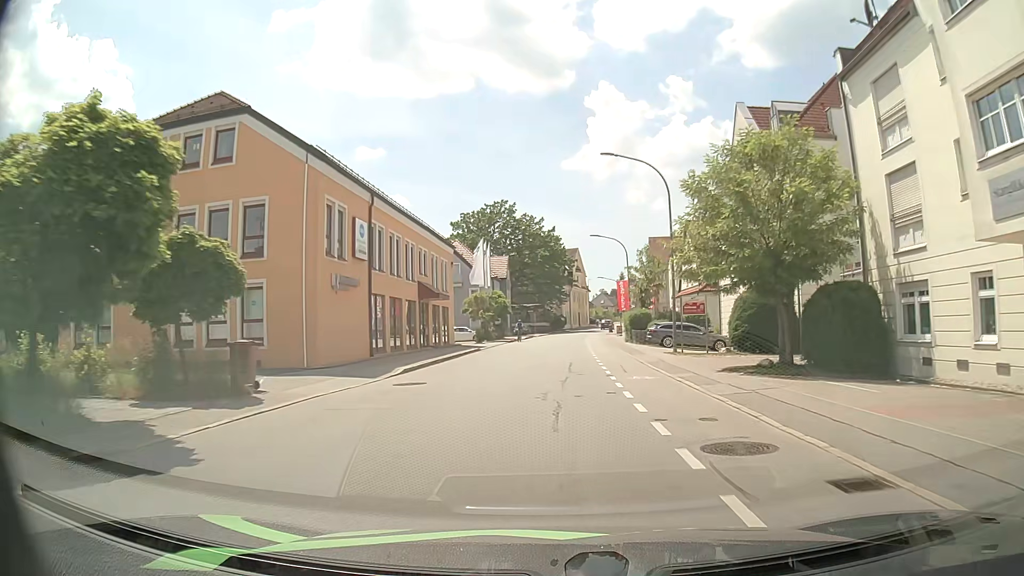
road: tertiary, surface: asphalt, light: Day
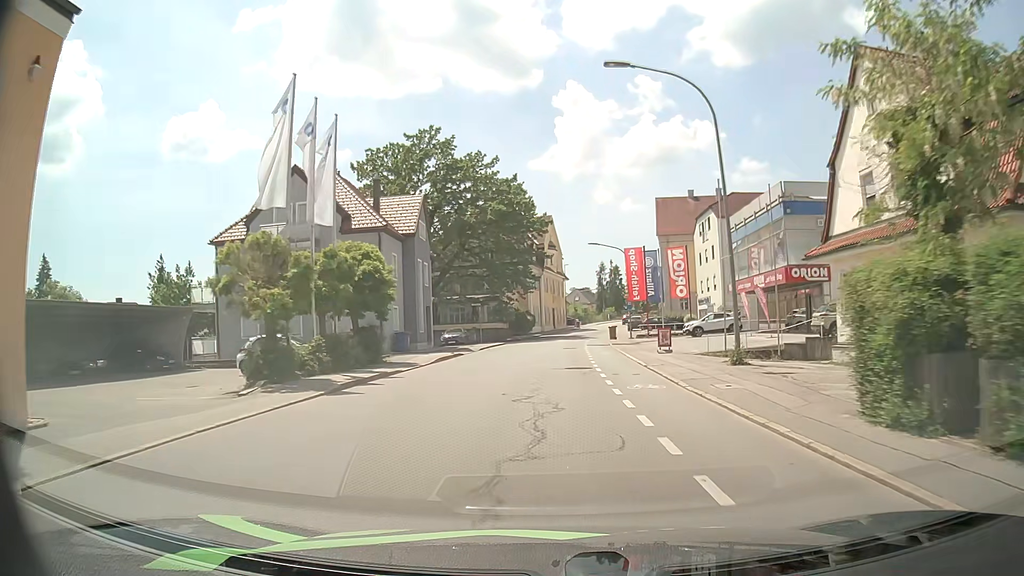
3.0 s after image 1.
(+0.9, +39.7) m; +3°
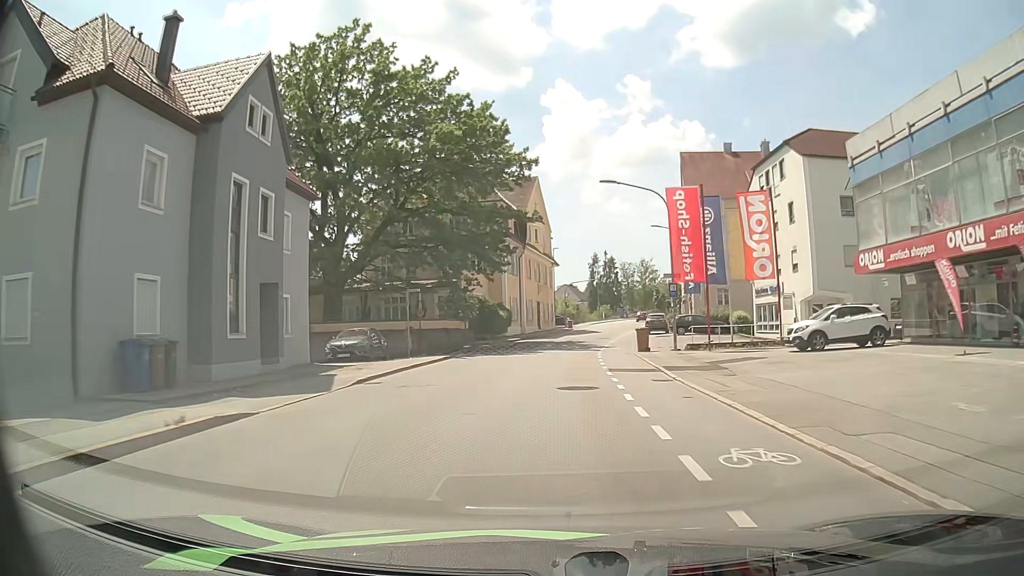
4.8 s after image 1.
(+0.2, +23.5) m; +1°
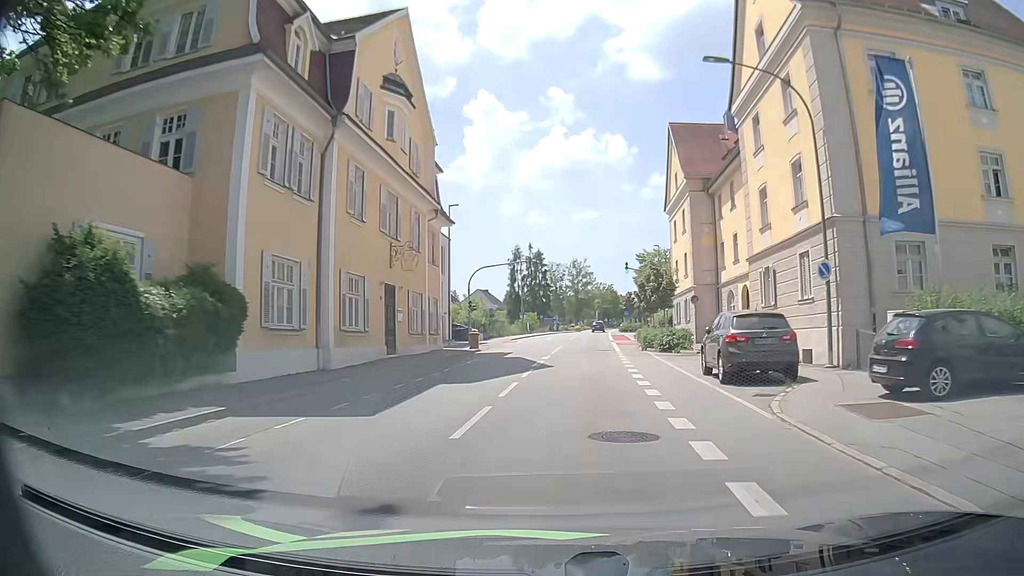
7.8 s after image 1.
(+1.6, +38.3) m; +8°
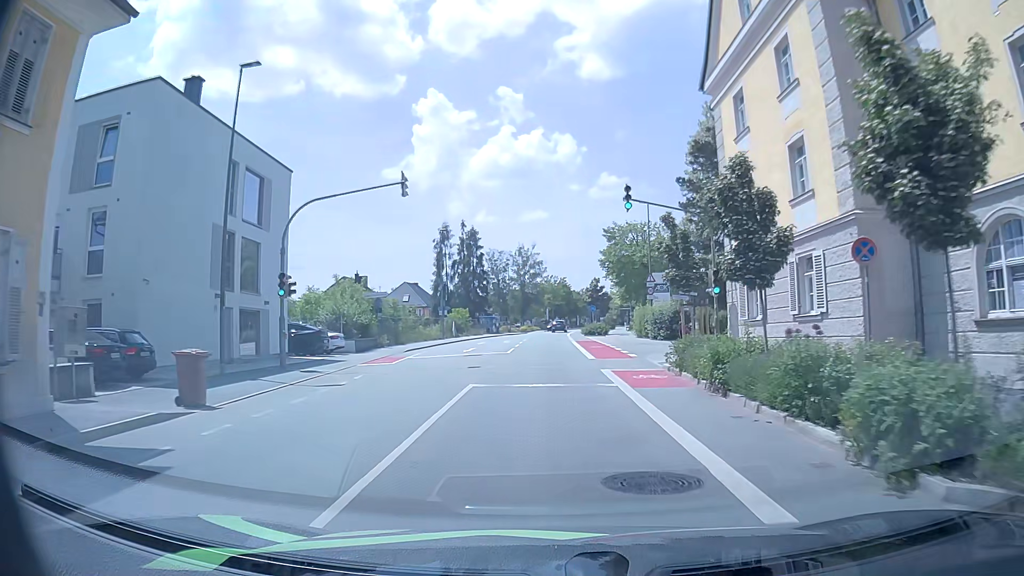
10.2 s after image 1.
(+1.1, +28.4) m; +3°
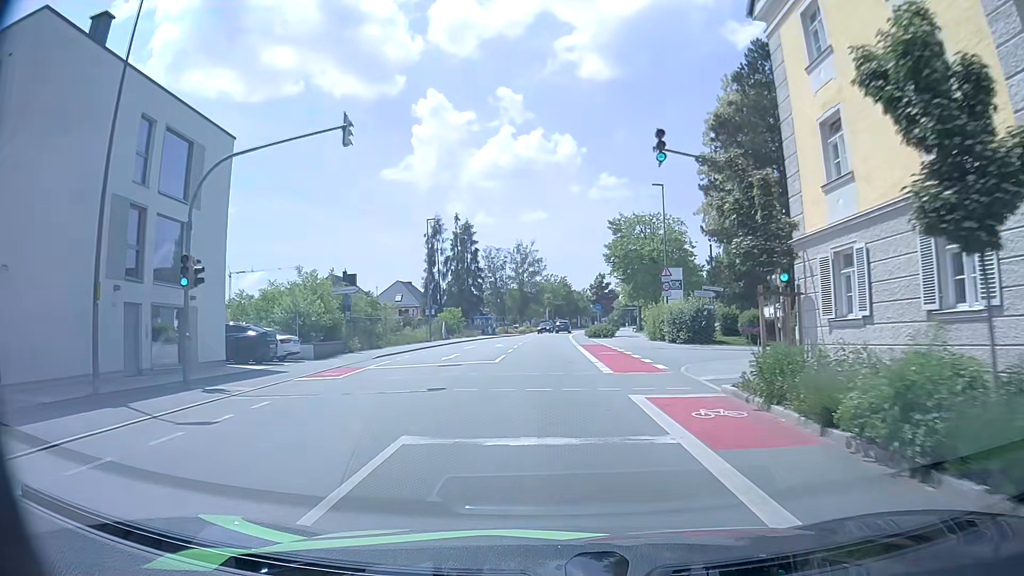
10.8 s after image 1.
(0.0, +6.8) m; +1°
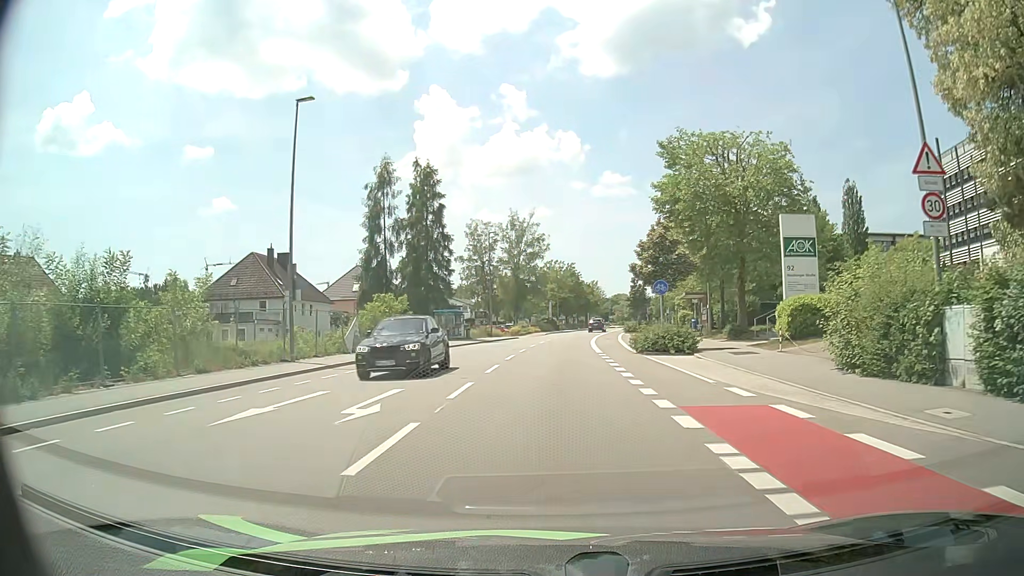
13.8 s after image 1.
(-0.2, +31.1) m; 0°
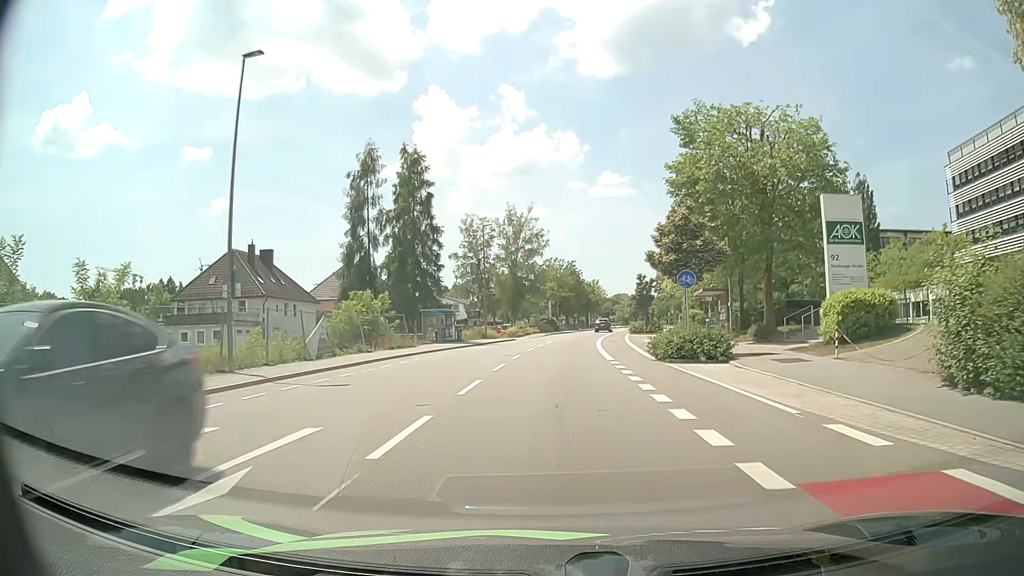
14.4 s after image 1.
(0.0, +5.1) m; 0°
(0, +10) (0, +20) (0, +30) (+1, +40) (+2, +50) (+3, +60) (+4, +70) (+6, +80) (+7, +90) (+9, +99) m
